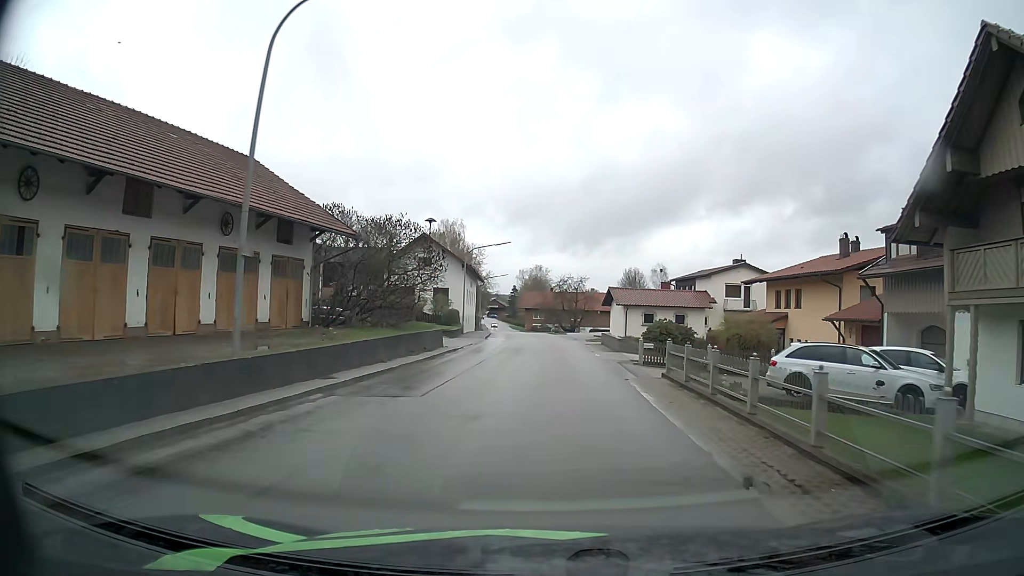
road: secondary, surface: asphalt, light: Day
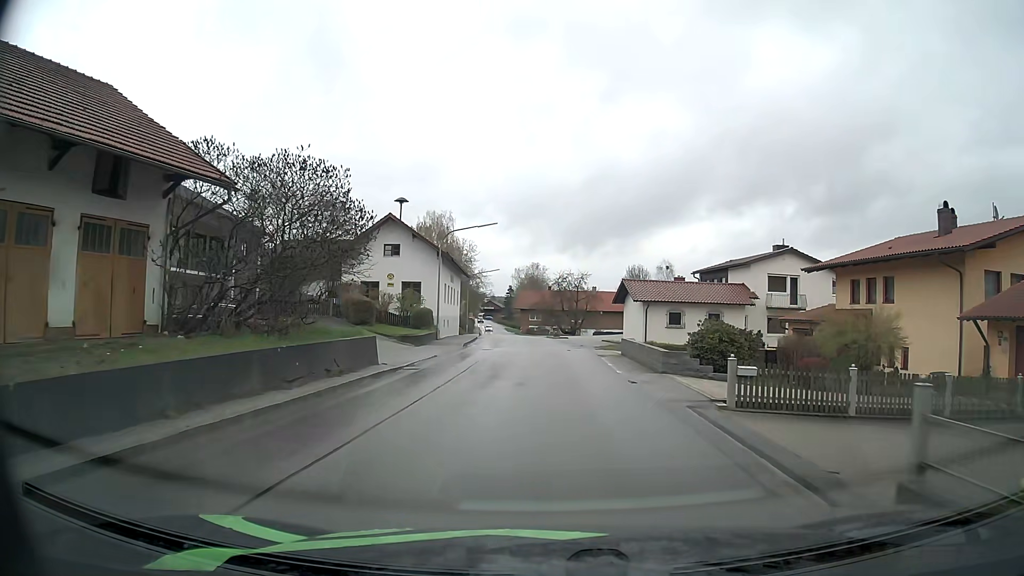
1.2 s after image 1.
(-0.1, +11.8) m; 0°
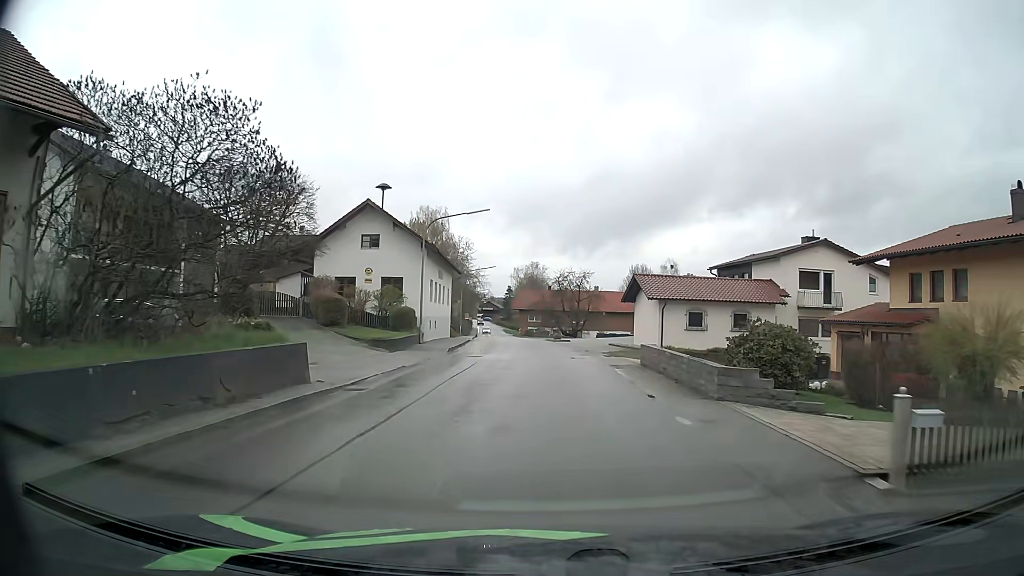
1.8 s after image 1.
(0.0, +5.9) m; 0°
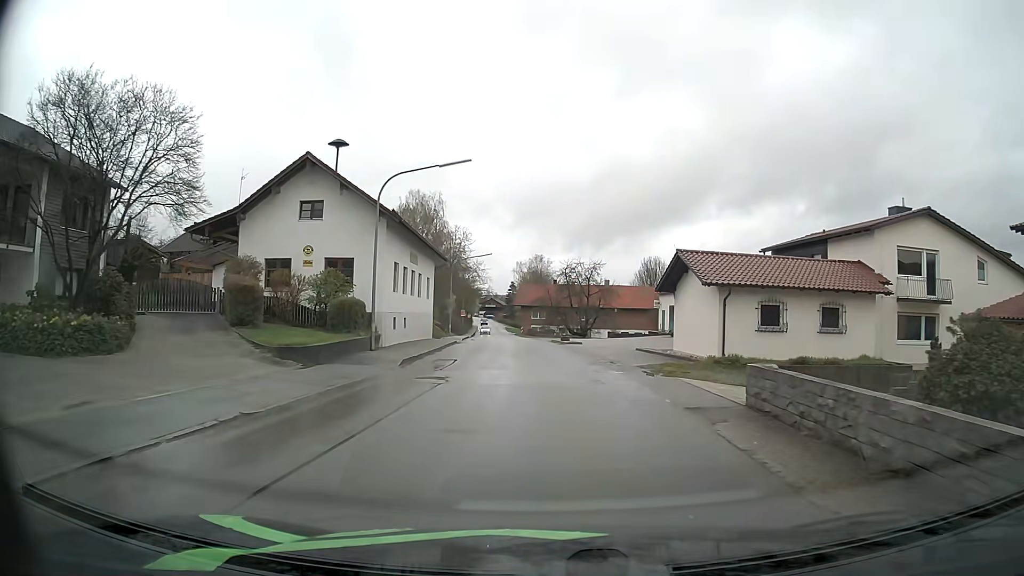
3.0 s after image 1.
(0.0, +11.5) m; 0°
(0, +10) (0, +20) (-1, +30) (-1, +40) (-2, +50) (-3, +60) (-4, +70) (-5, +80) (-6, +90) (-7, +100) m
